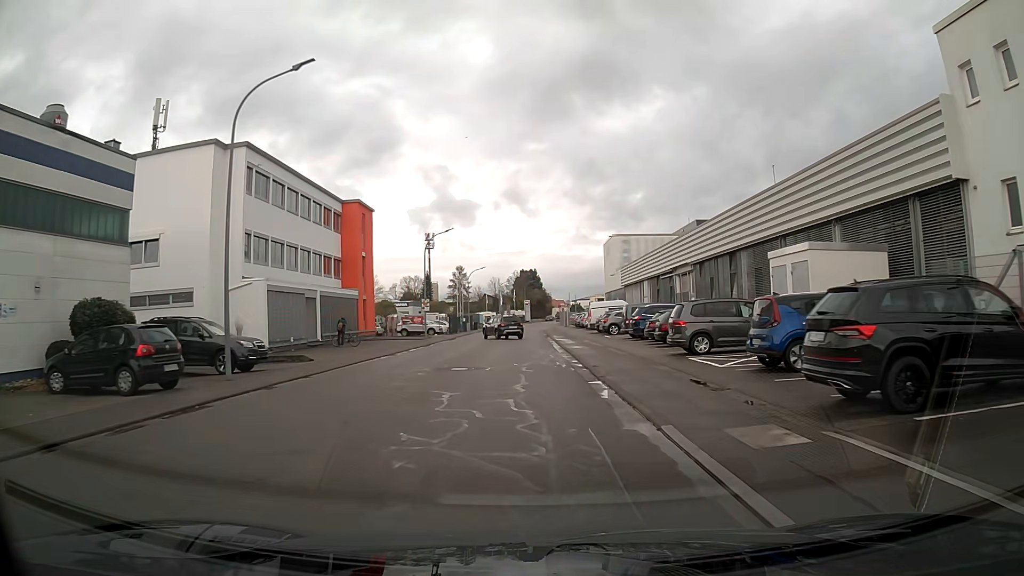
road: tertiary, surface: asphalt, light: Day
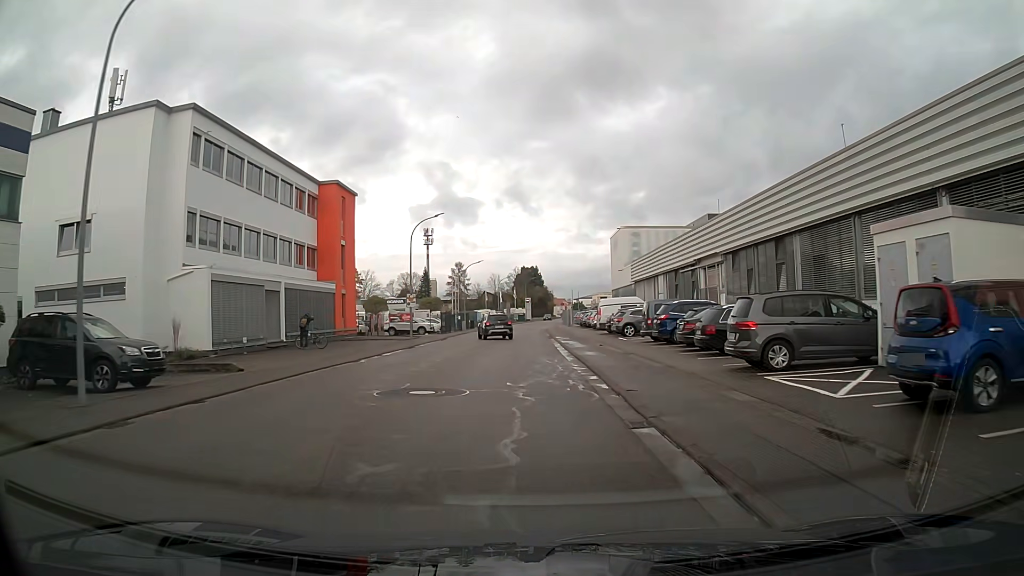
(0.0, +6.2) m; 0°
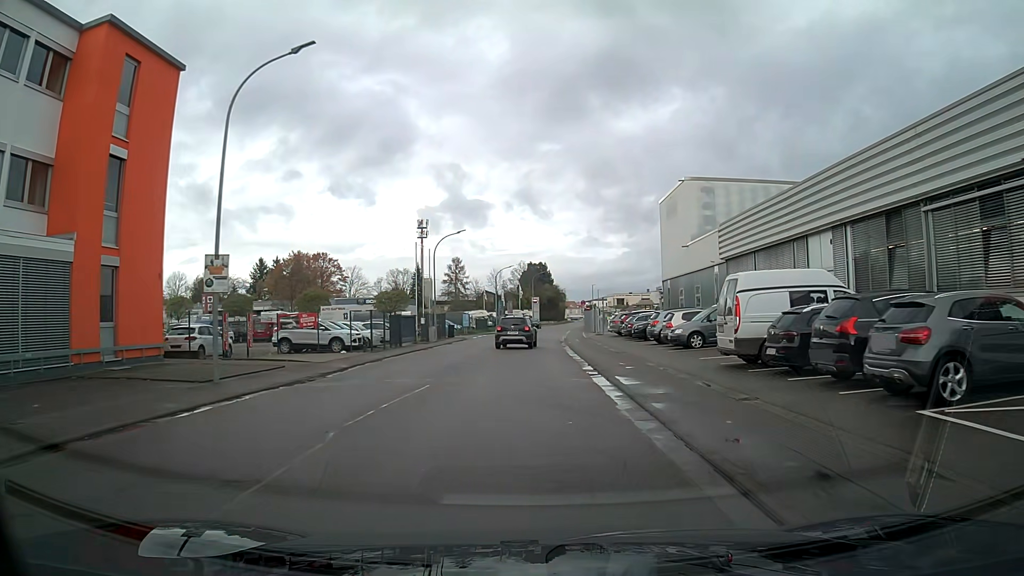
(-0.1, +27.9) m; 0°
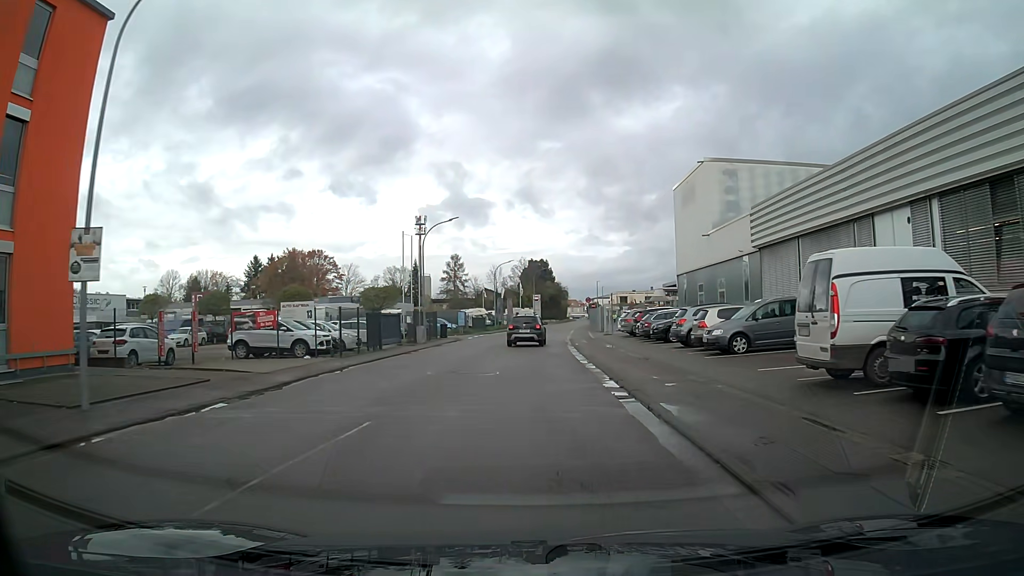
(0.0, +5.3) m; 0°
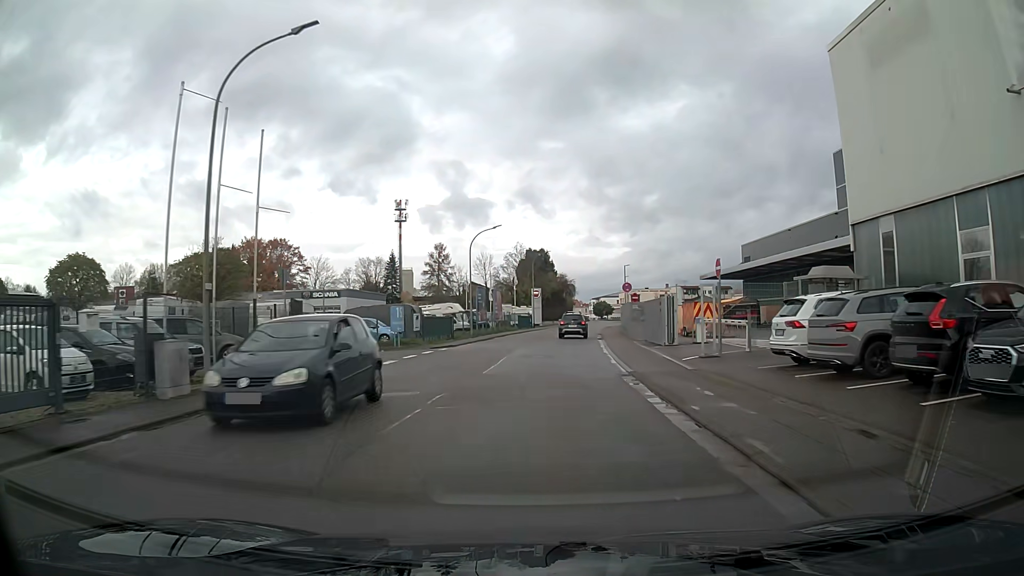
(-0.1, +28.9) m; 0°
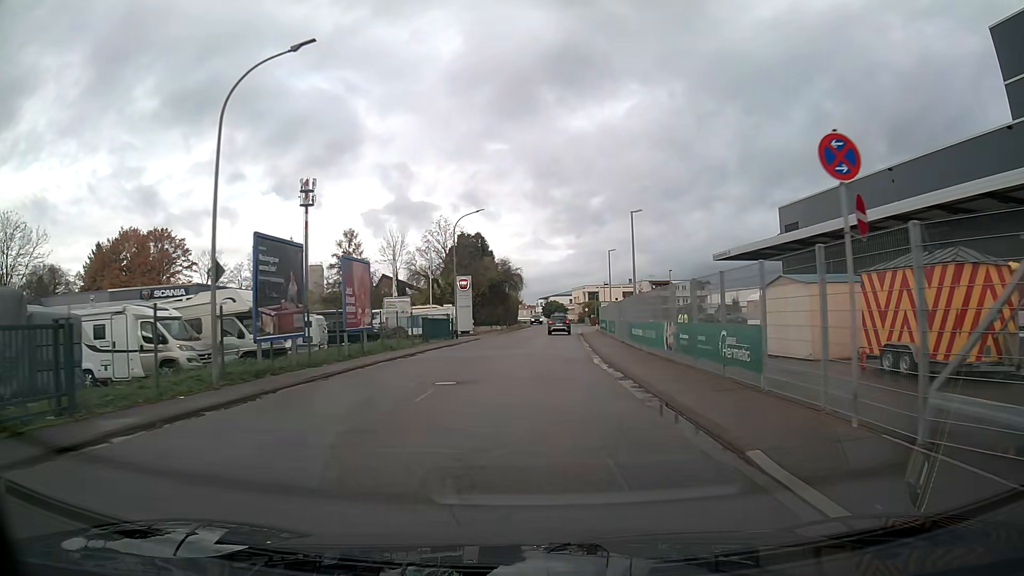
(+1.6, +33.2) m; +5°
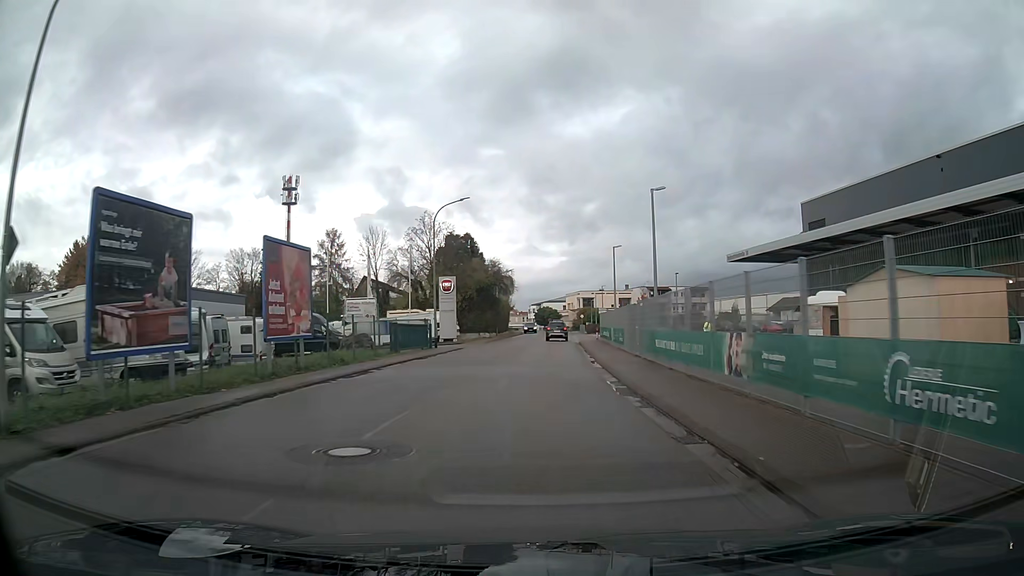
(0.0, +6.9) m; +1°
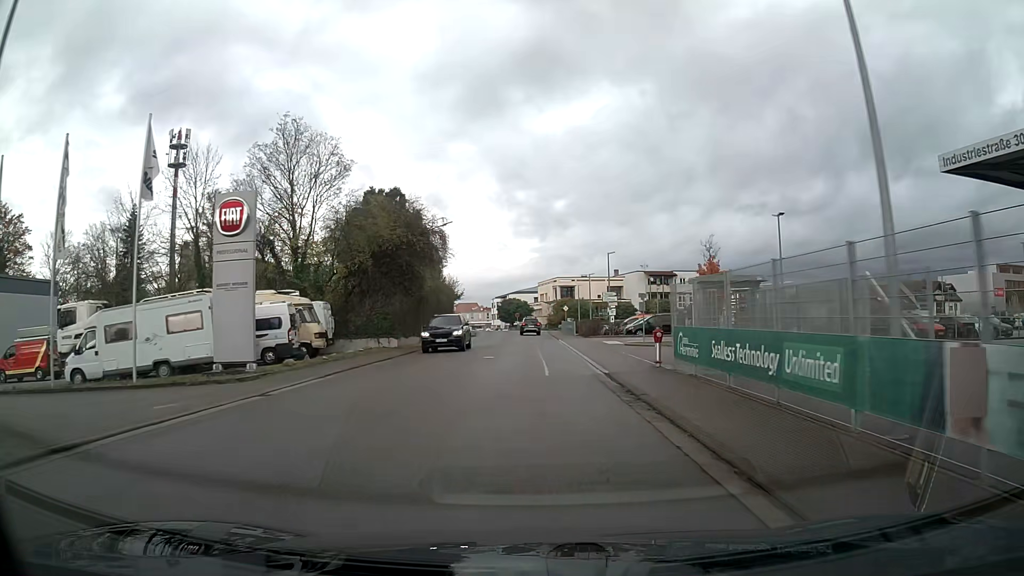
(+1.0, +35.4) m; +3°
(0, +10) (0, +20) (0, +30) (0, +40) (0, +50) (0, +60) (-1, +70) (-2, +80) (-4, +90) (-5, +100) m
